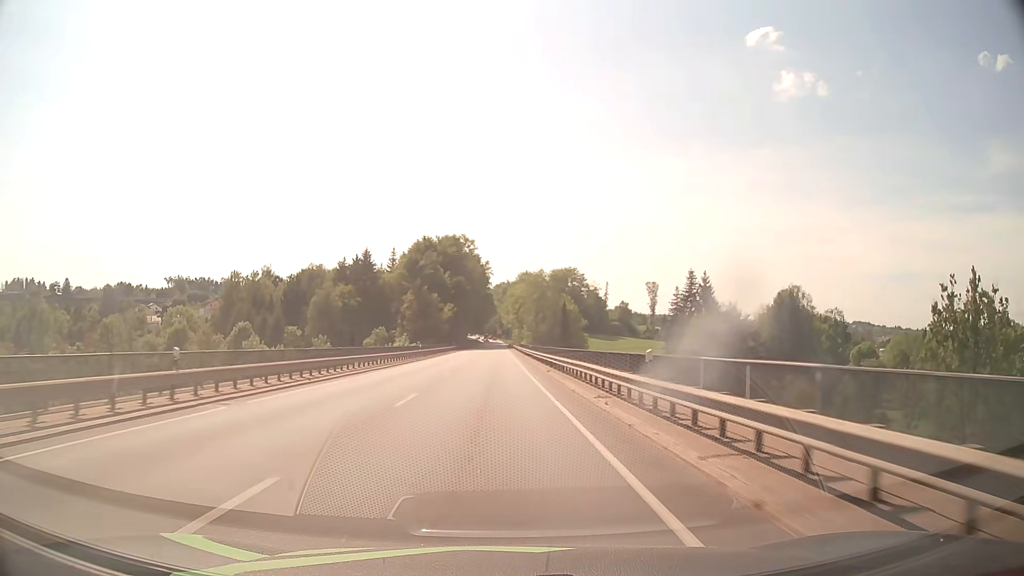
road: primary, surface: asphalt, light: Day
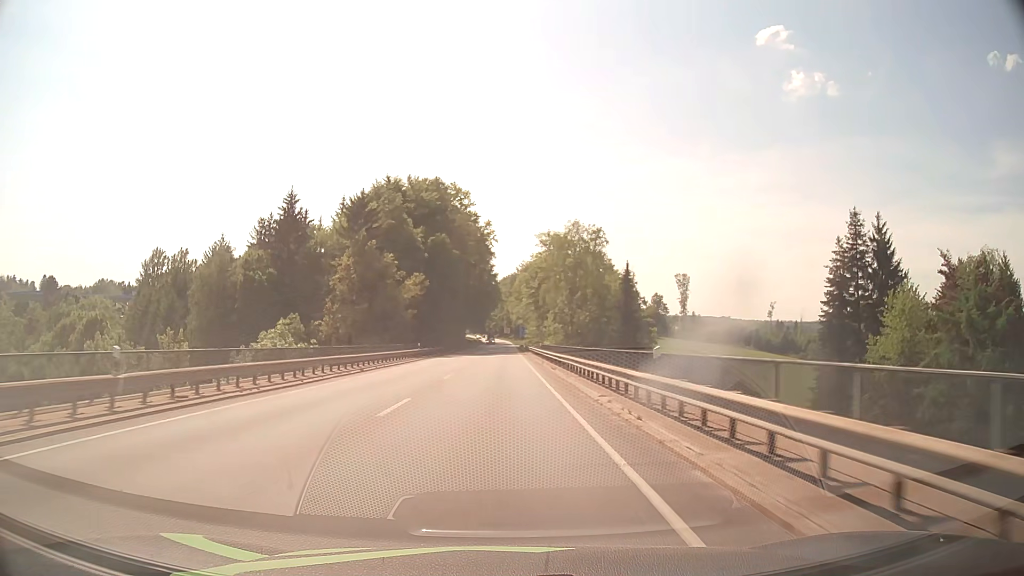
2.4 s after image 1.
(-0.3, +51.1) m; -1°
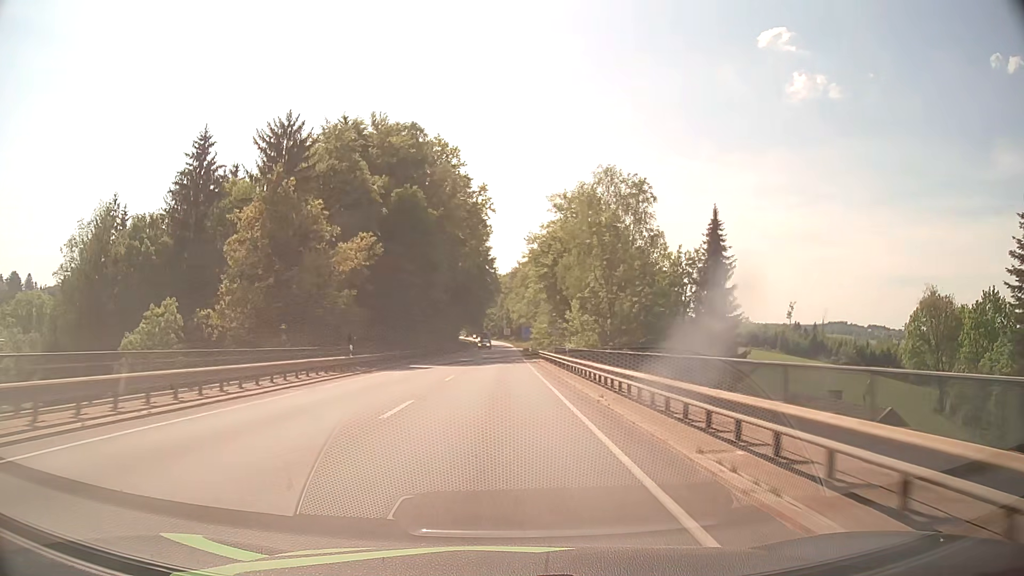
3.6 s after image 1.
(0.0, +25.2) m; 0°
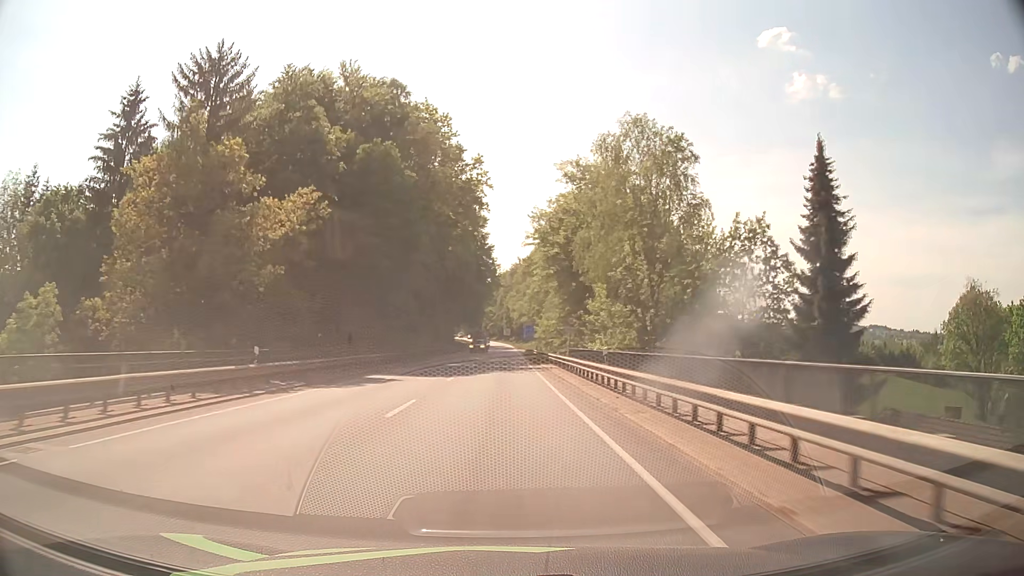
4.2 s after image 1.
(0.0, +12.5) m; 0°
